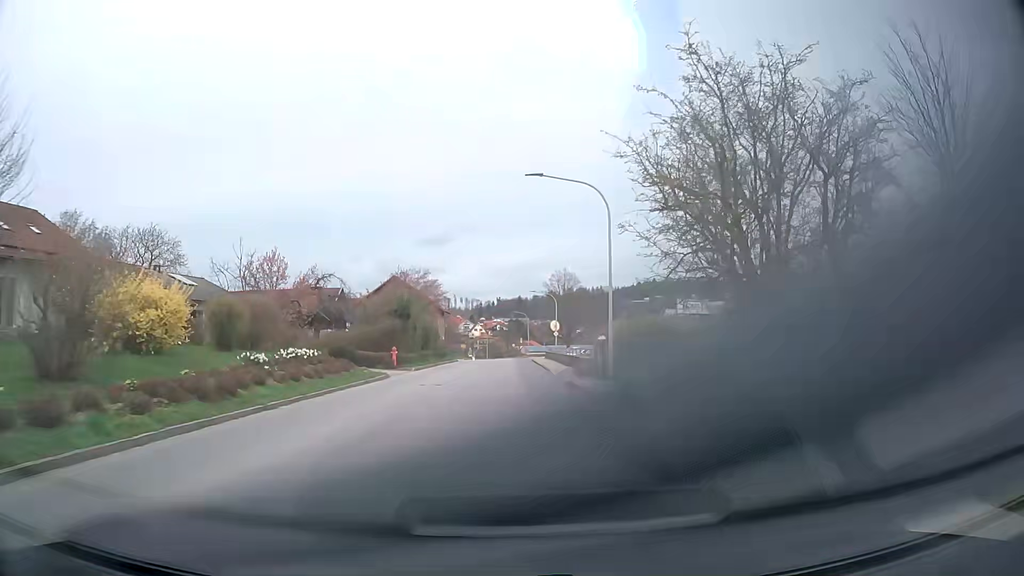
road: tertiary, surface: asphalt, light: Day
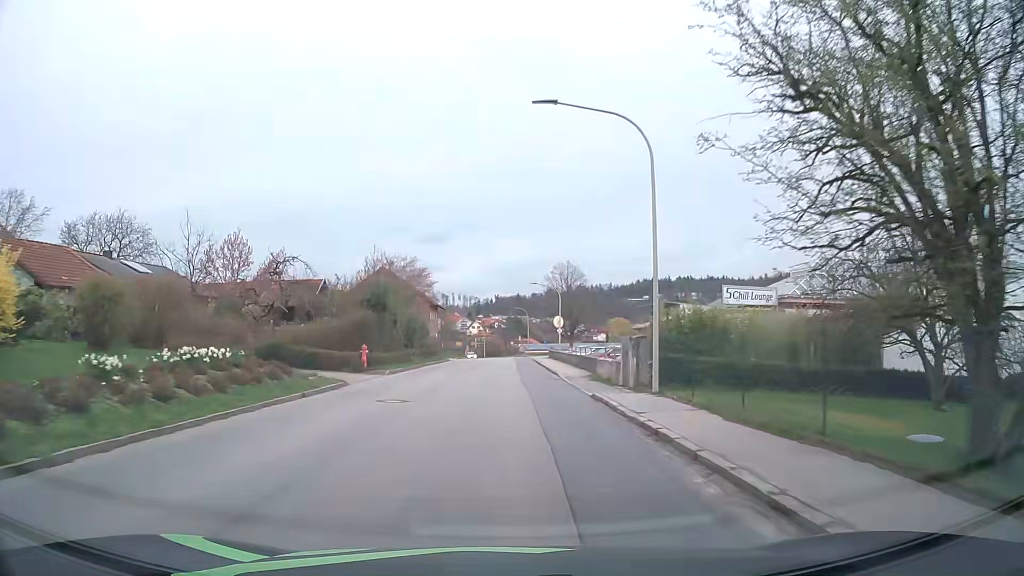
(0.0, +7.4) m; 0°
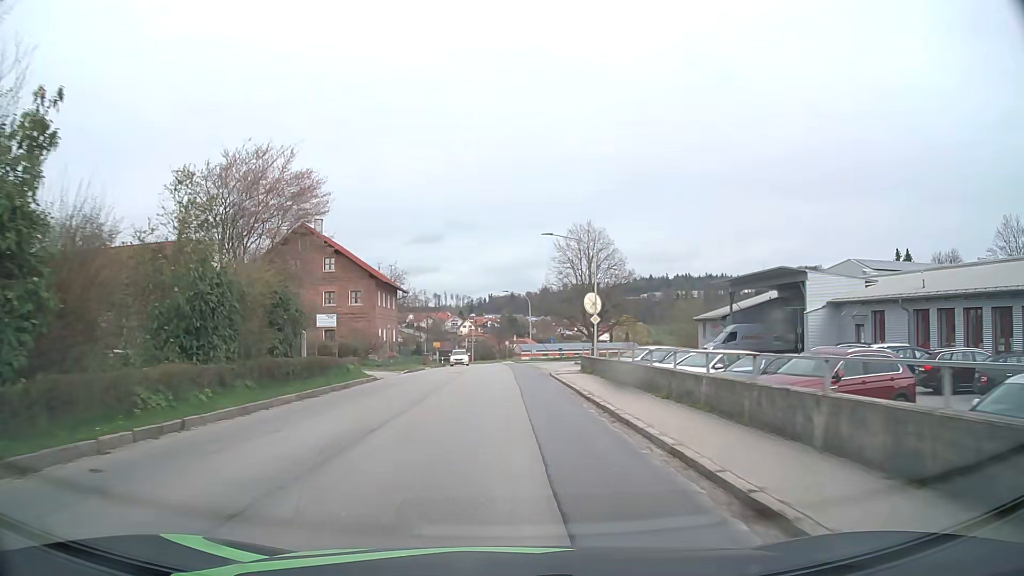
(+0.2, +30.3) m; +1°
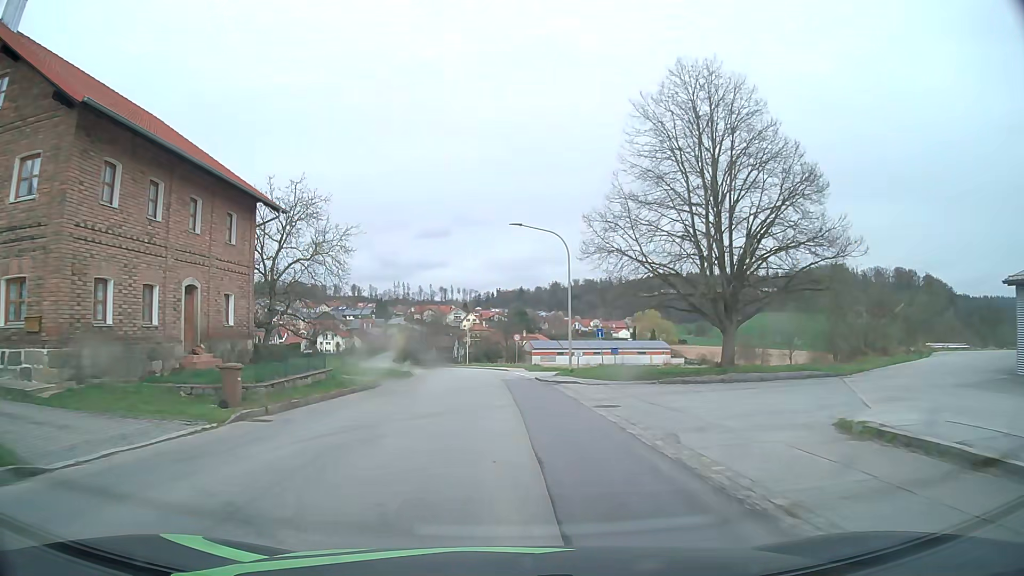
(-0.1, +37.9) m; -1°
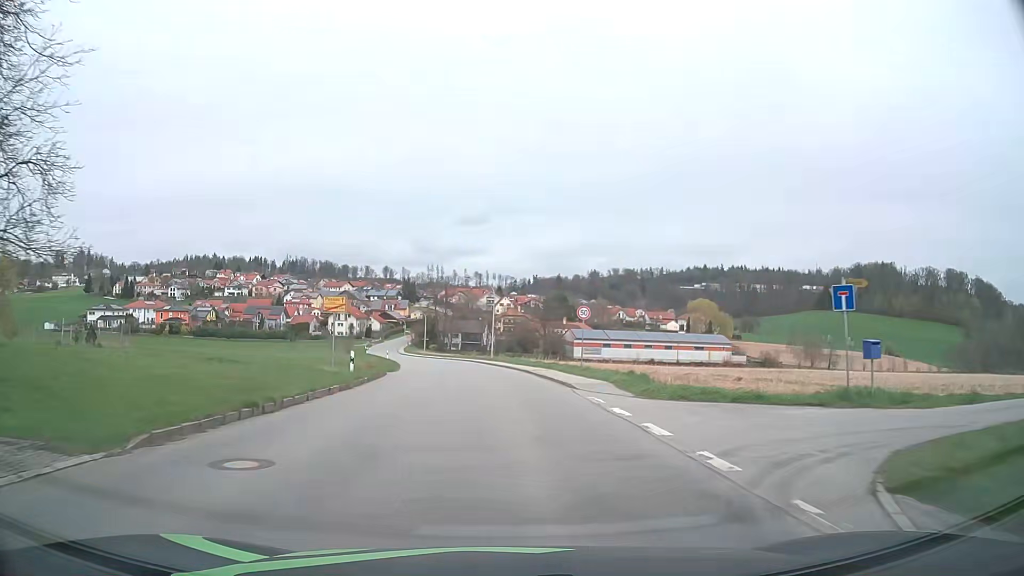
(-0.6, +30.6) m; -2°
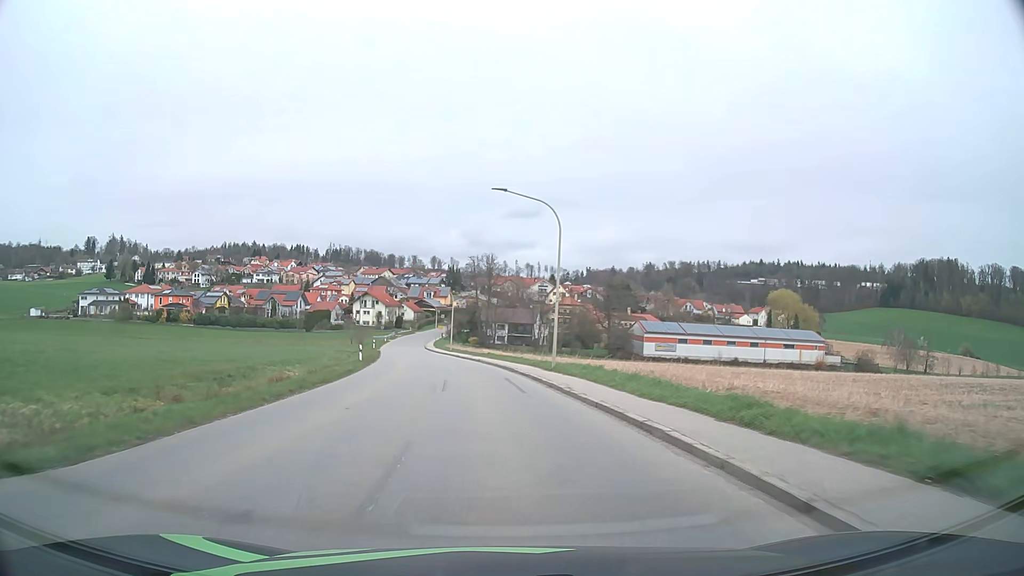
(-1.0, +32.2) m; -4°
